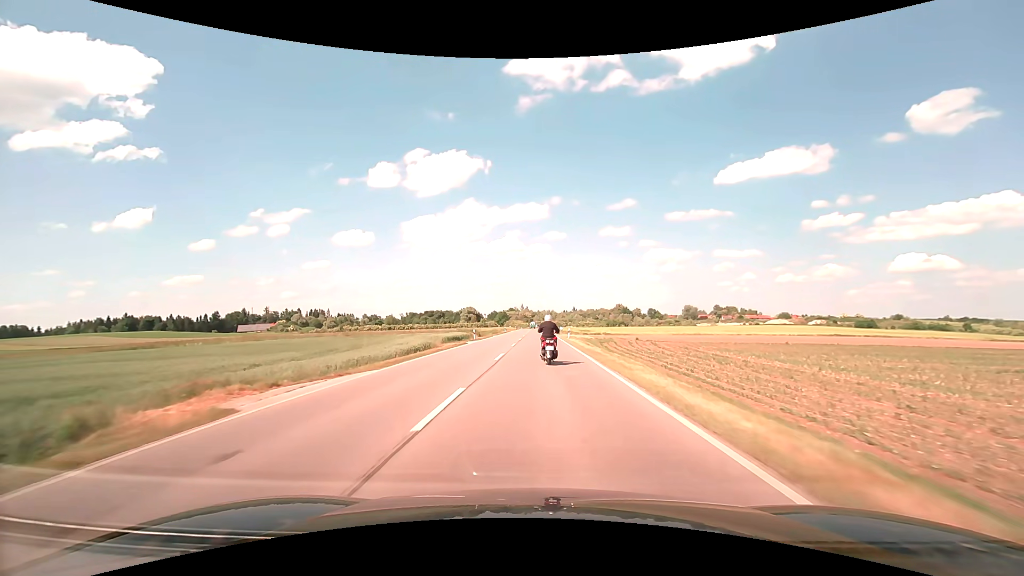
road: secondary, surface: asphalt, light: Day
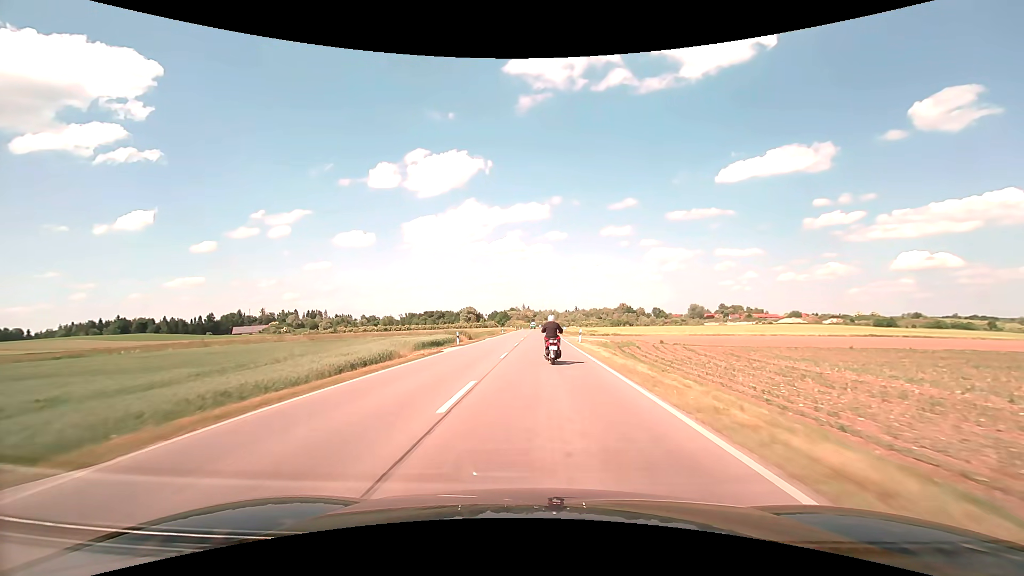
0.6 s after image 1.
(0.0, +10.7) m; 0°
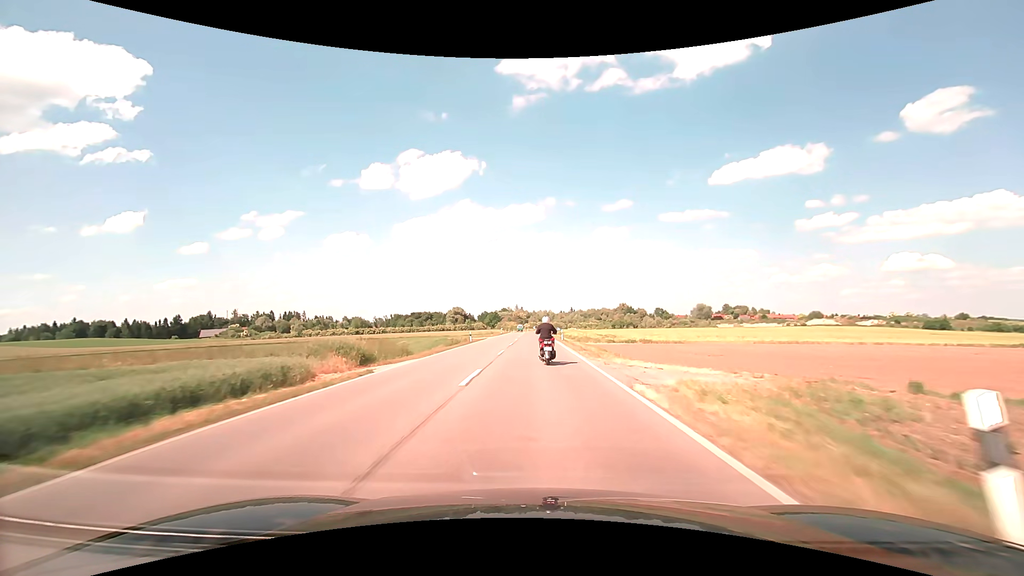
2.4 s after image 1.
(+0.1, +32.5) m; +1°
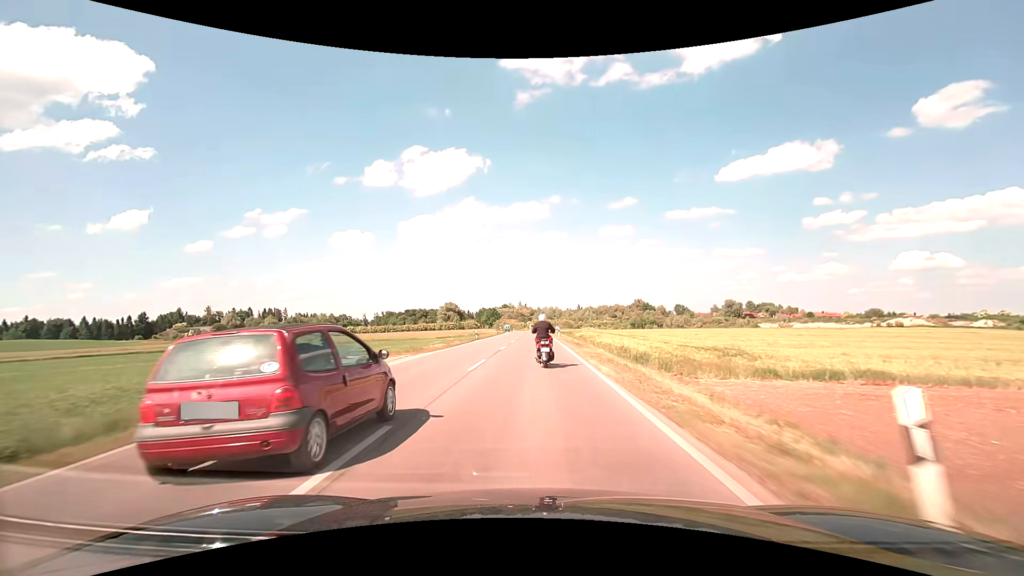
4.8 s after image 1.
(0.0, +45.0) m; 0°
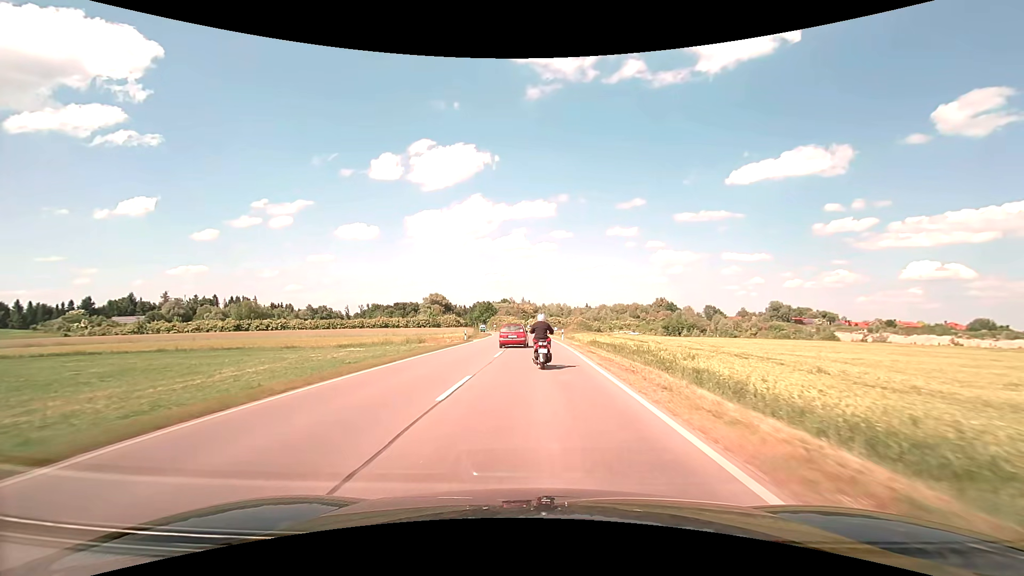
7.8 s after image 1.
(-0.4, +53.6) m; -1°
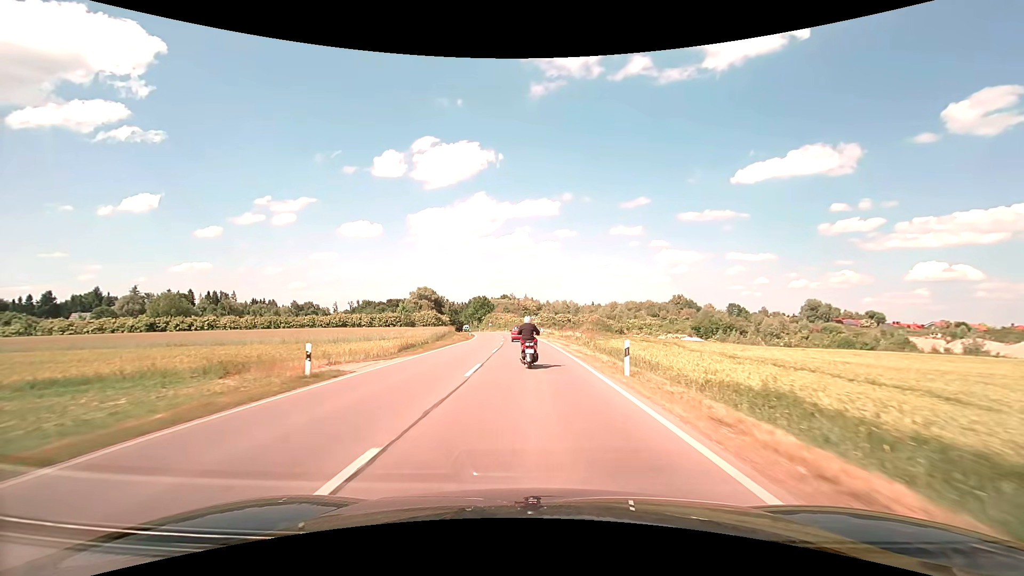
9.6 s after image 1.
(0.0, +31.4) m; 0°
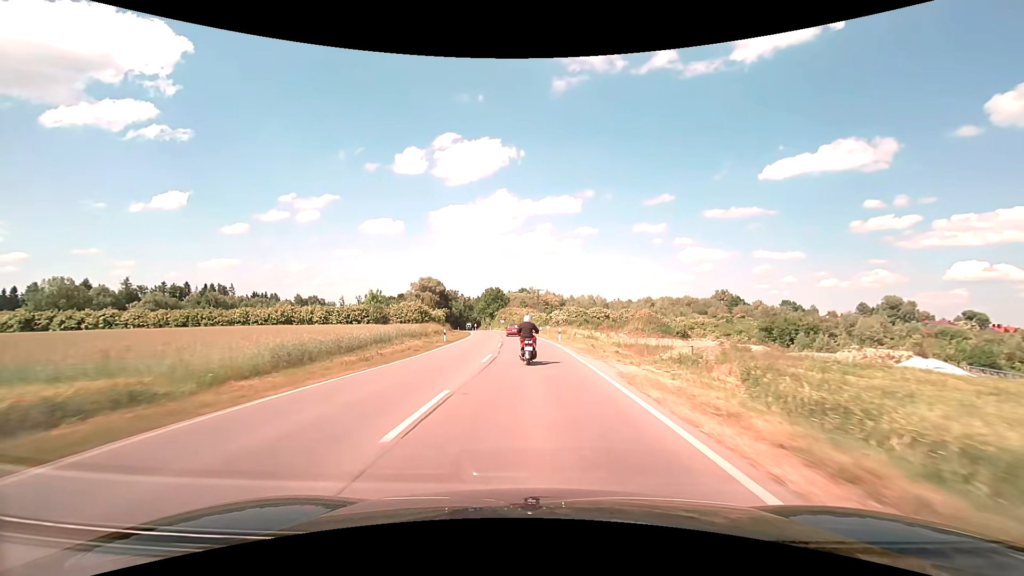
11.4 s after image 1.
(-0.6, +31.7) m; -2°
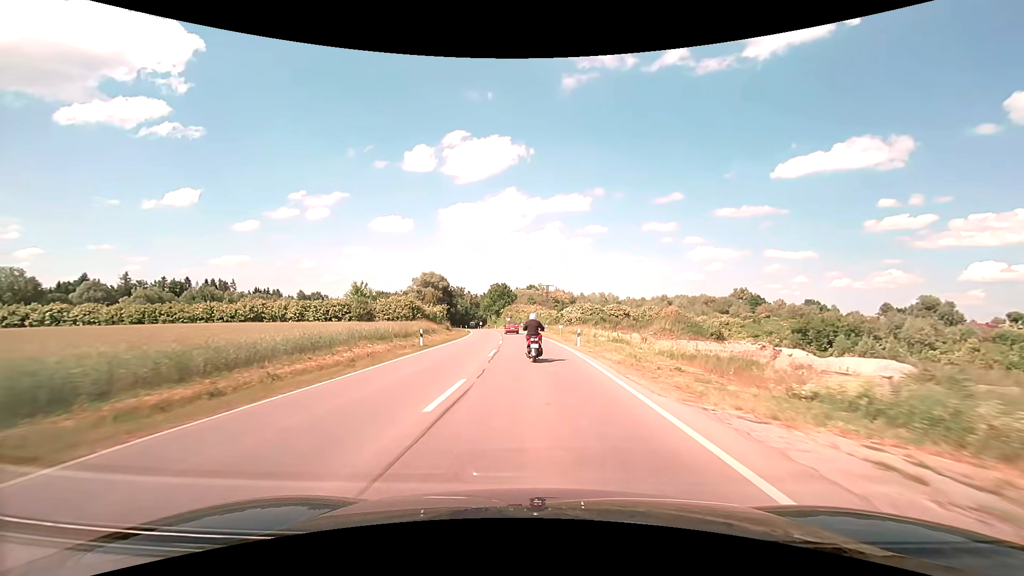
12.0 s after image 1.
(-0.1, +10.4) m; -1°
(0, +10) (0, +20) (-1, +30) (-1, +40) (-2, +50) (-3, +60) (-4, +70) (-5, +80) (-7, +90) (-8, +100) m
